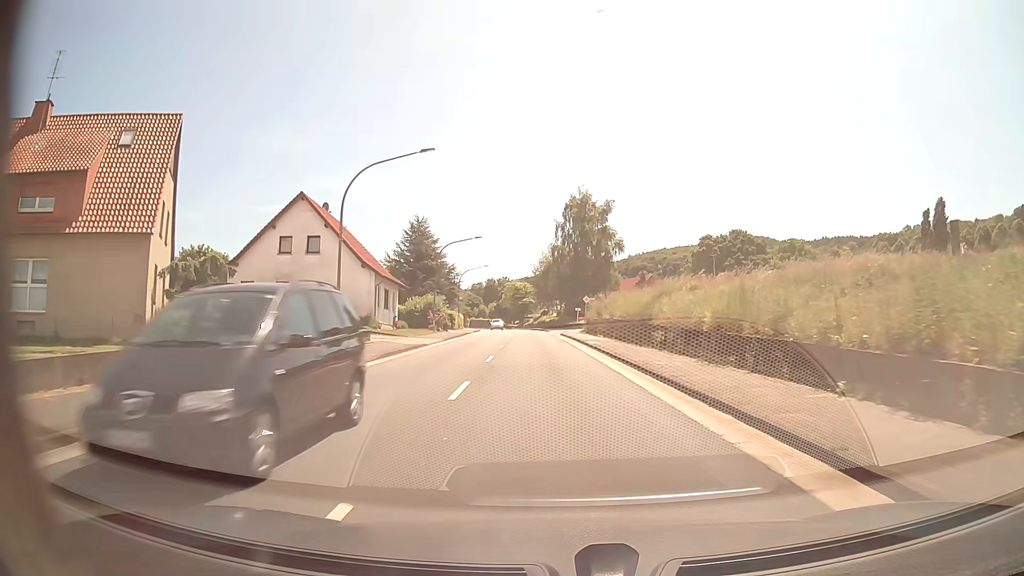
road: primary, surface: asphalt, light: Day
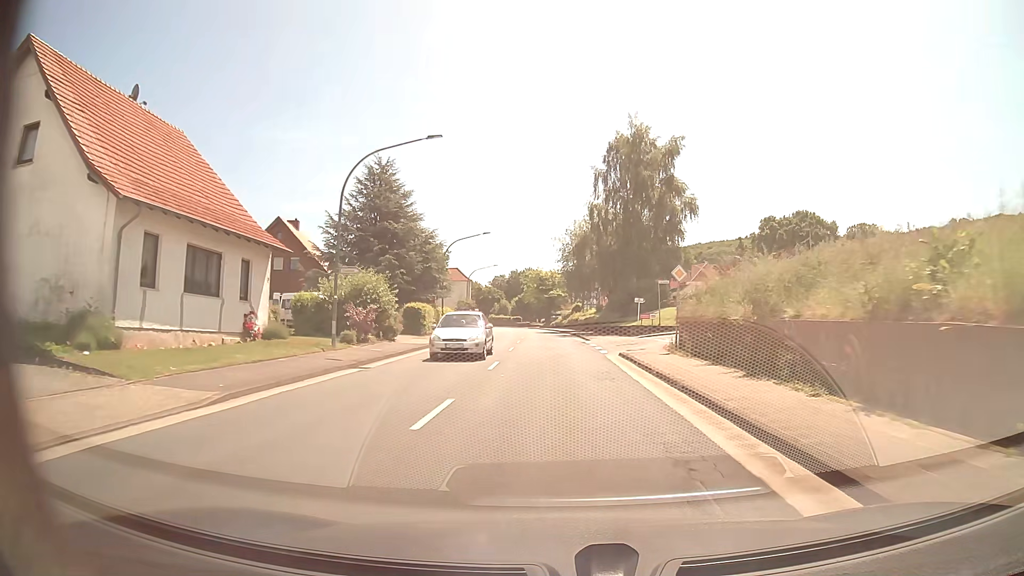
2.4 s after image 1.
(-0.7, +30.4) m; -2°
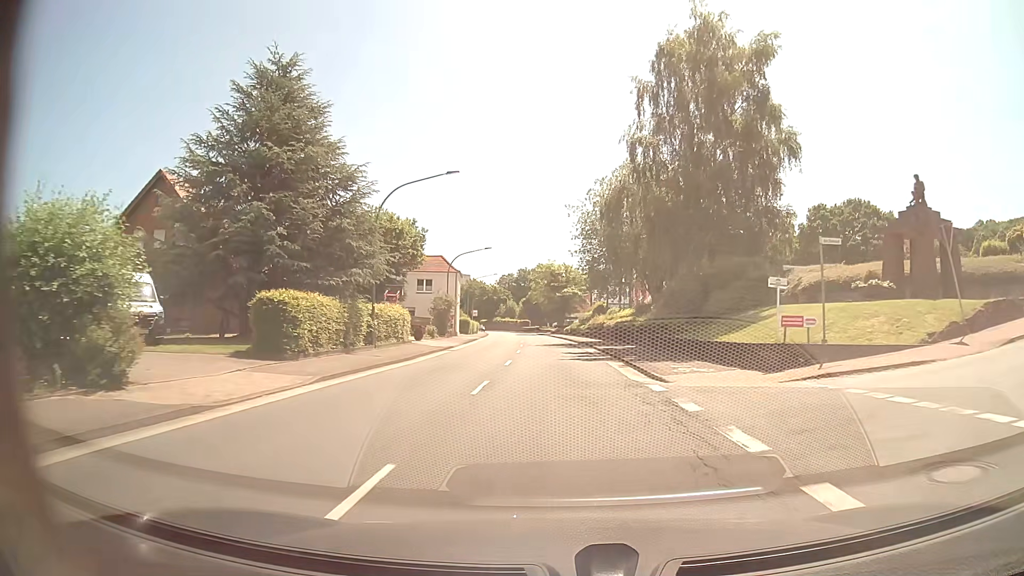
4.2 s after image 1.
(-0.3, +22.9) m; -1°
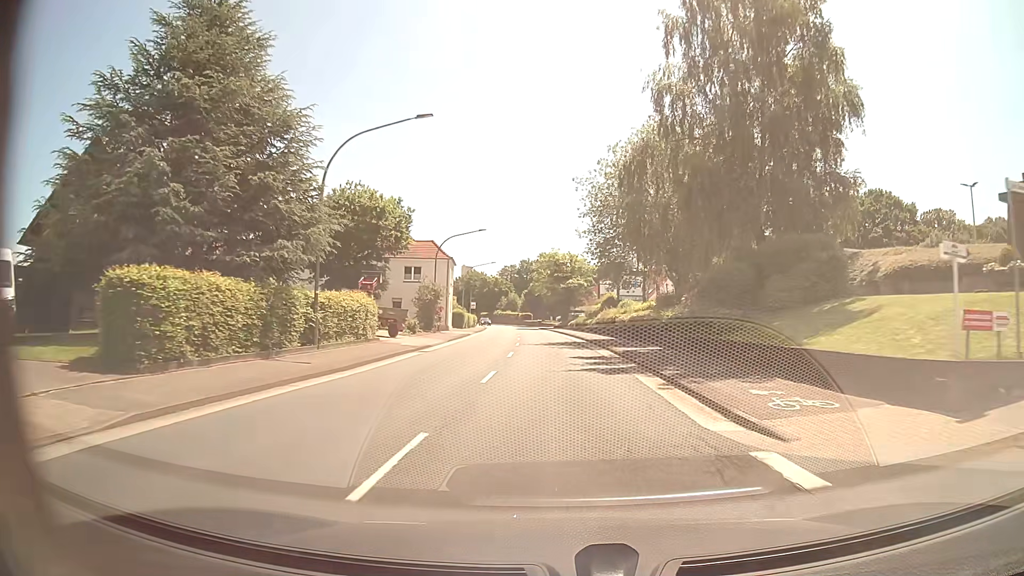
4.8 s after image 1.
(0.0, +7.6) m; 0°
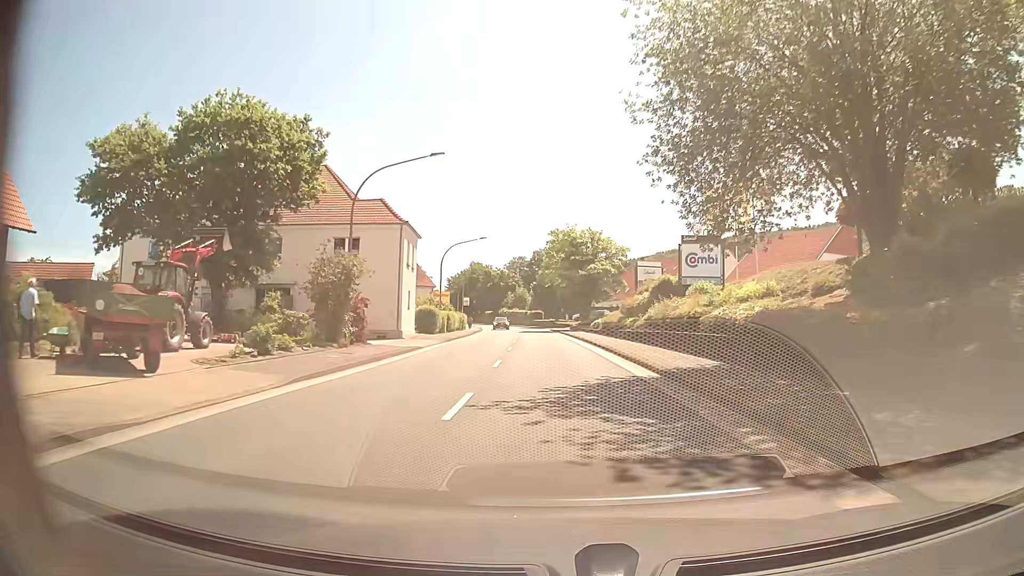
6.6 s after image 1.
(-0.2, +23.1) m; -1°
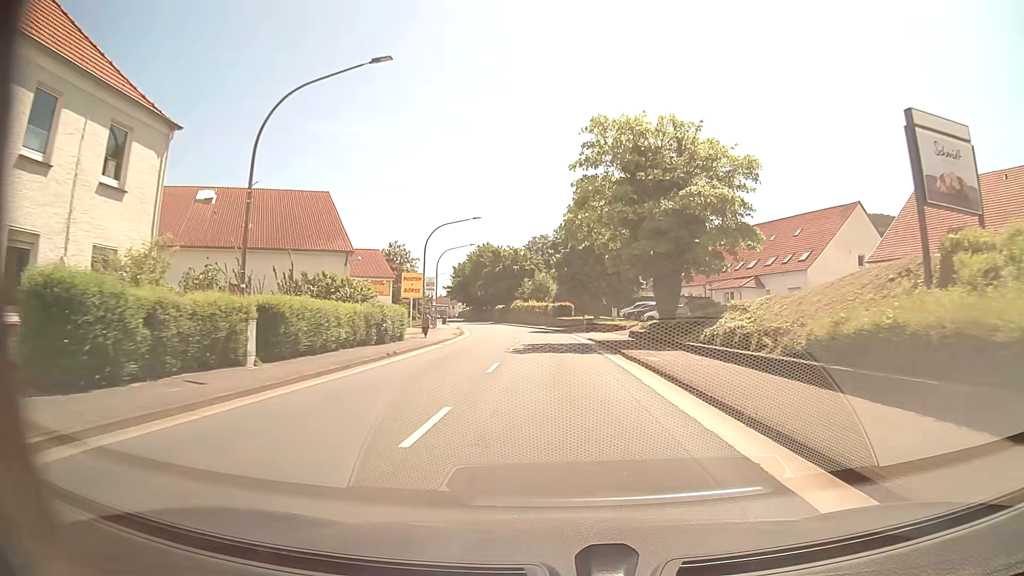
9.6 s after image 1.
(-0.7, +38.4) m; -3°
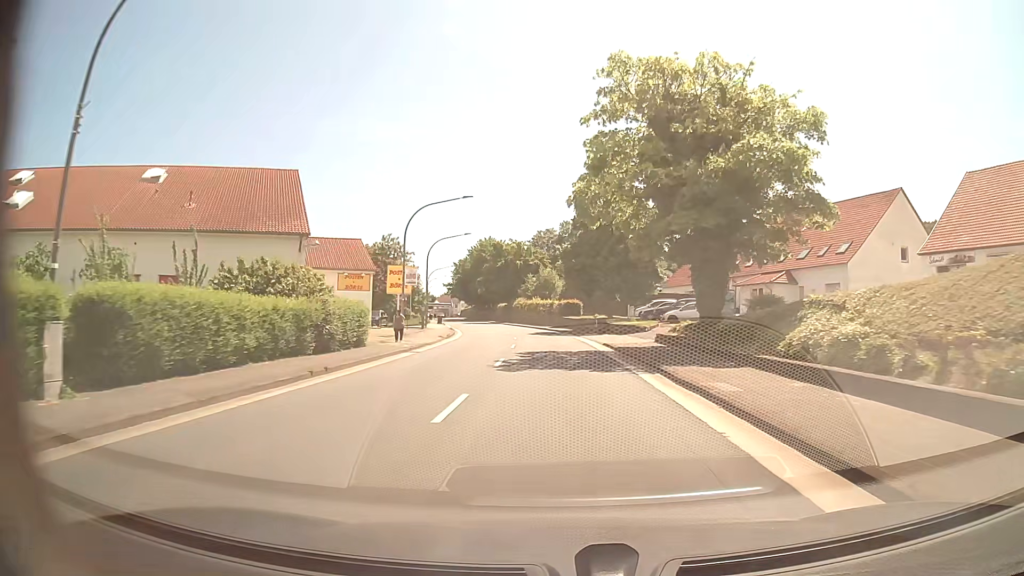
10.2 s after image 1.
(0.0, +7.7) m; 0°
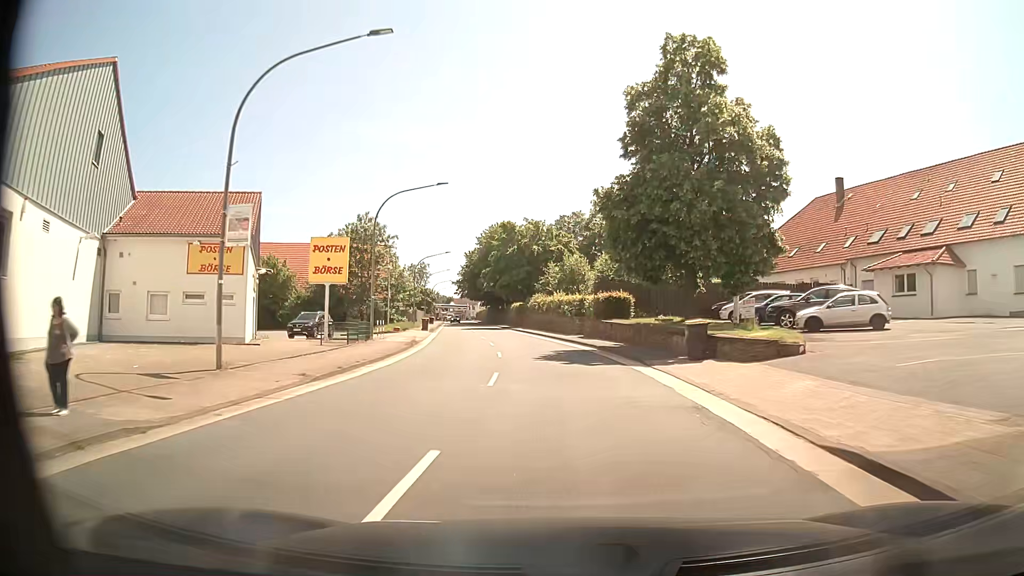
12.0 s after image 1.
(-0.3, +22.9) m; -2°
(0, +10) (-1, +20) (-1, +30) (-3, +40) (-4, +50) (-5, +60) (-7, +70) (-9, +79) (-10, +89) (-12, +99) m
